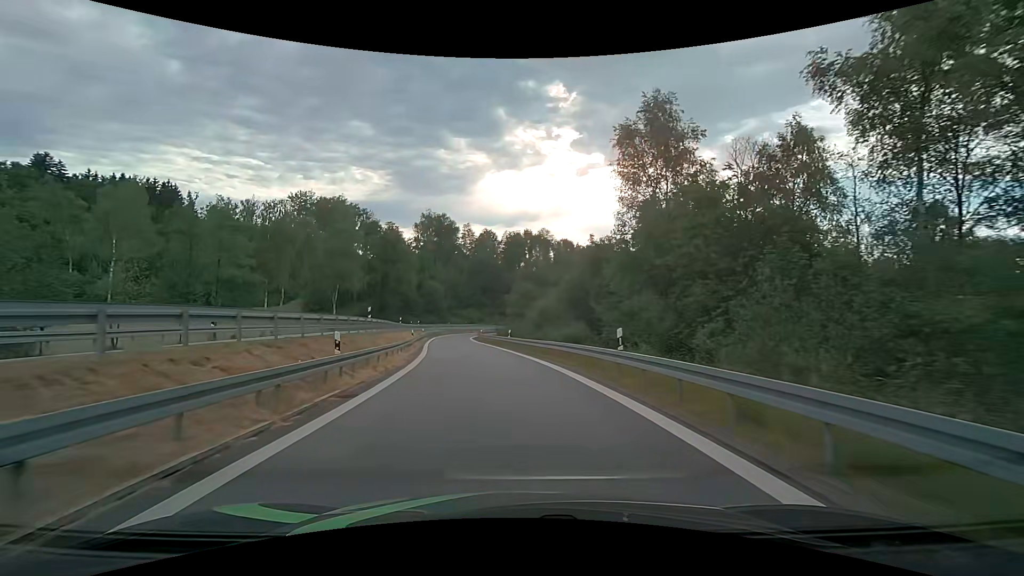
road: motorway_link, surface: asphalt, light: Day
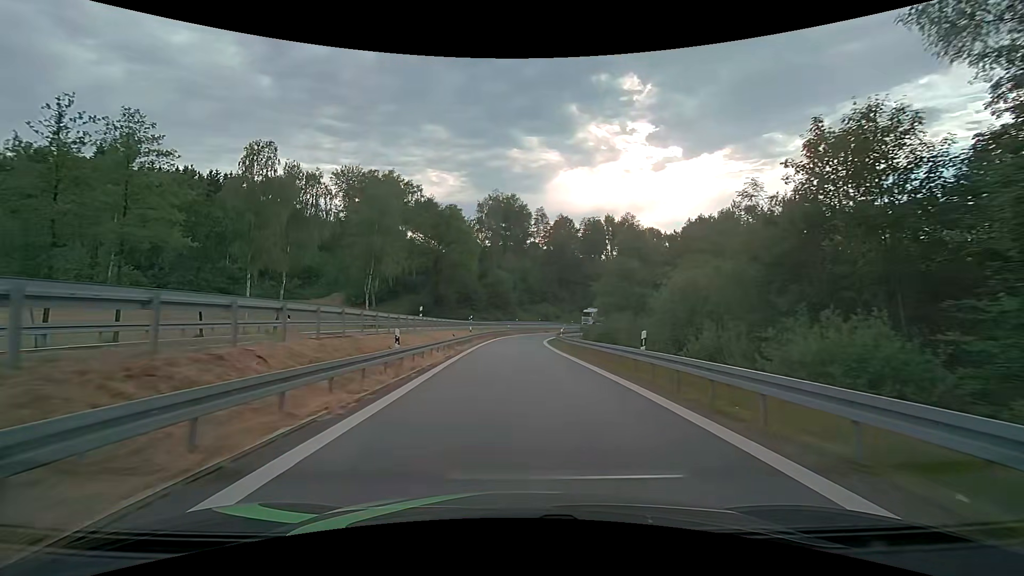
(-1.9, +23.1) m; -9°
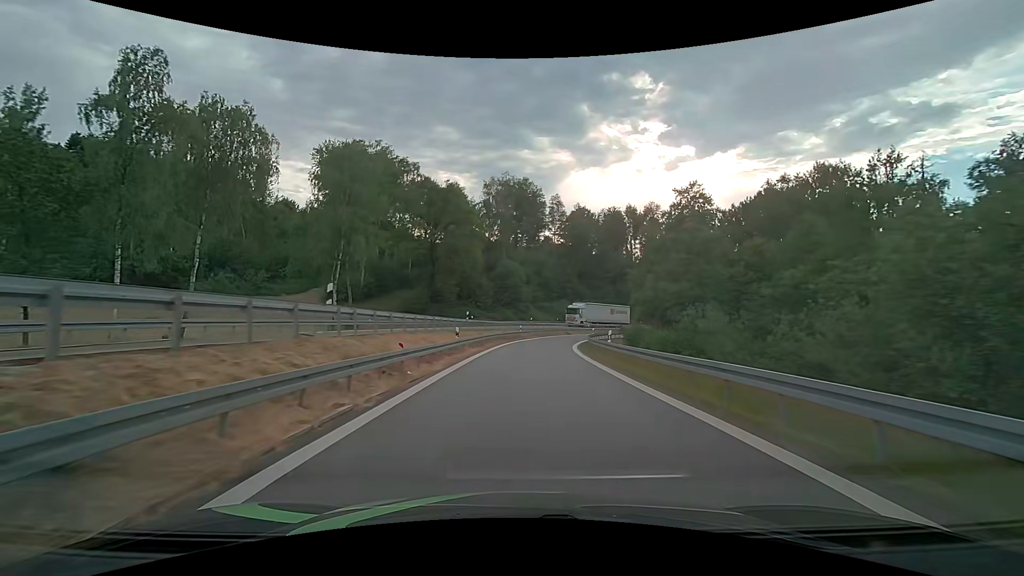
(-0.3, +15.9) m; -2°
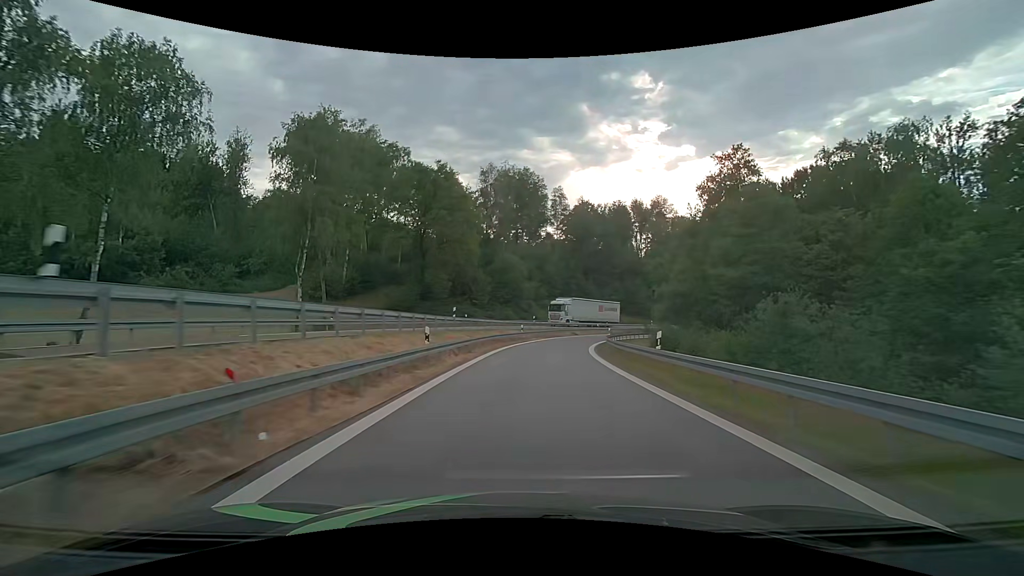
(0.0, +8.1) m; 0°
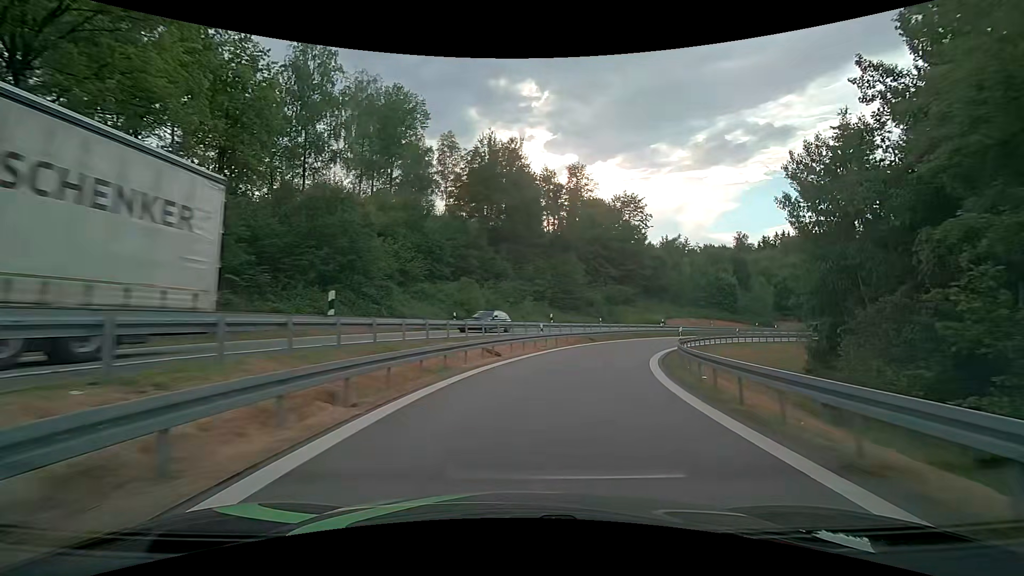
(+2.9, +40.2) m; +12°
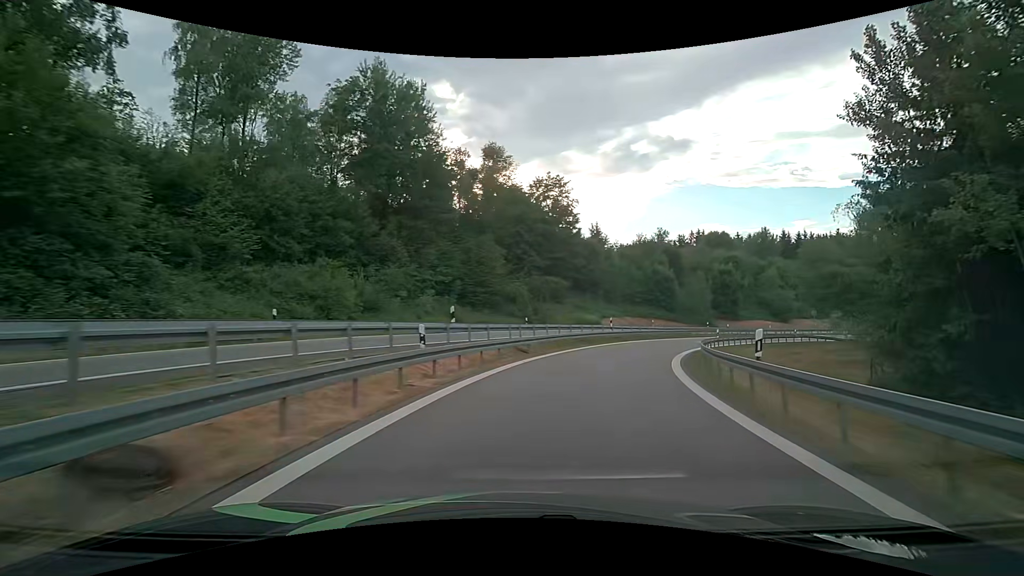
(+1.3, +15.7) m; +10°
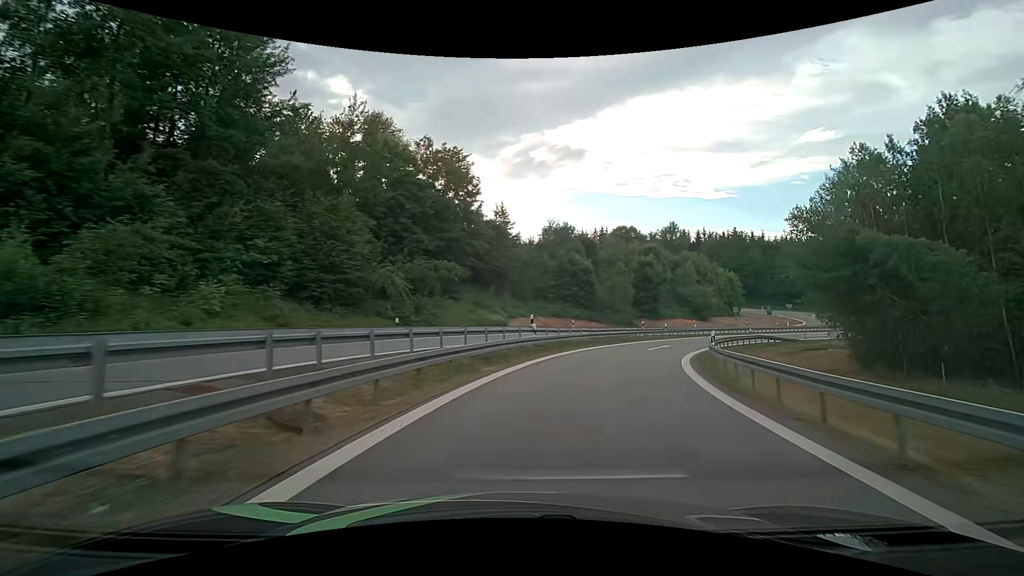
(+1.6, +15.3) m; +12°
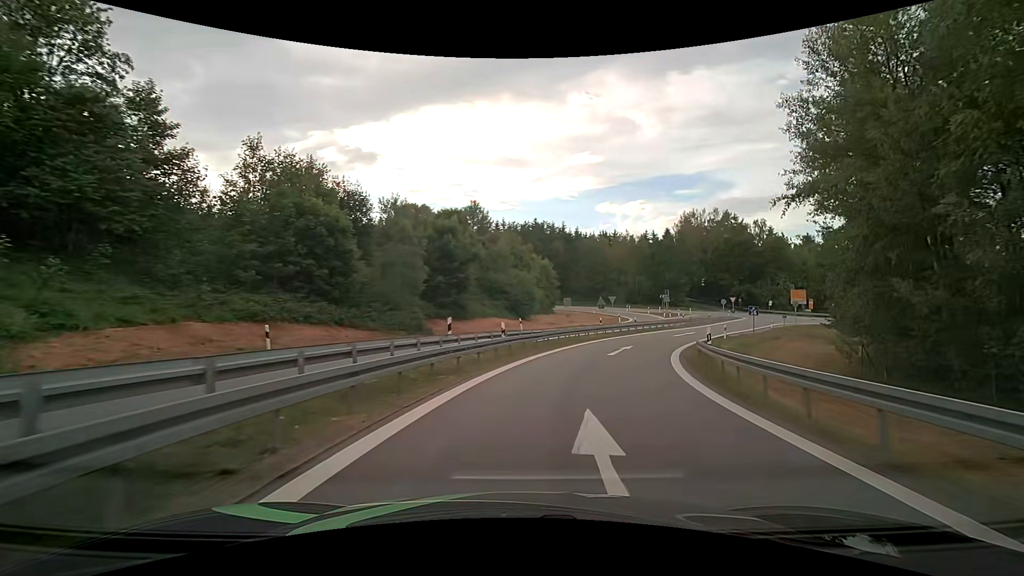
(+5.9, +28.7) m; +23°
(+1, +10) (+3, +20) (+6, +29) (+11, +38) (+16, +47) (+22, +55) (+27, +63) (+33, +71) (+39, +79) (+40, +89) m
